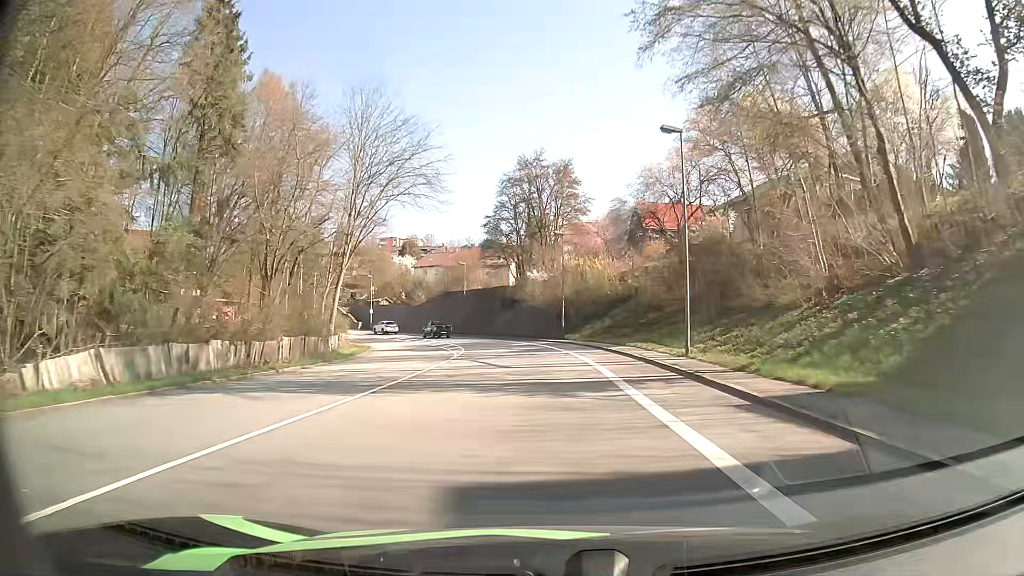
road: primary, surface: asphalt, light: Day
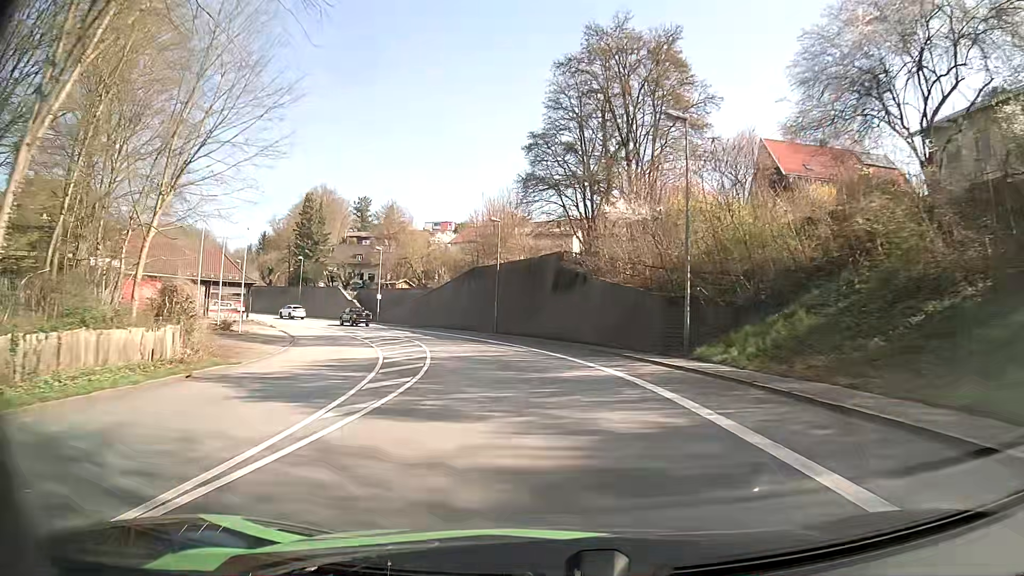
(-1.1, +29.4) m; -5°
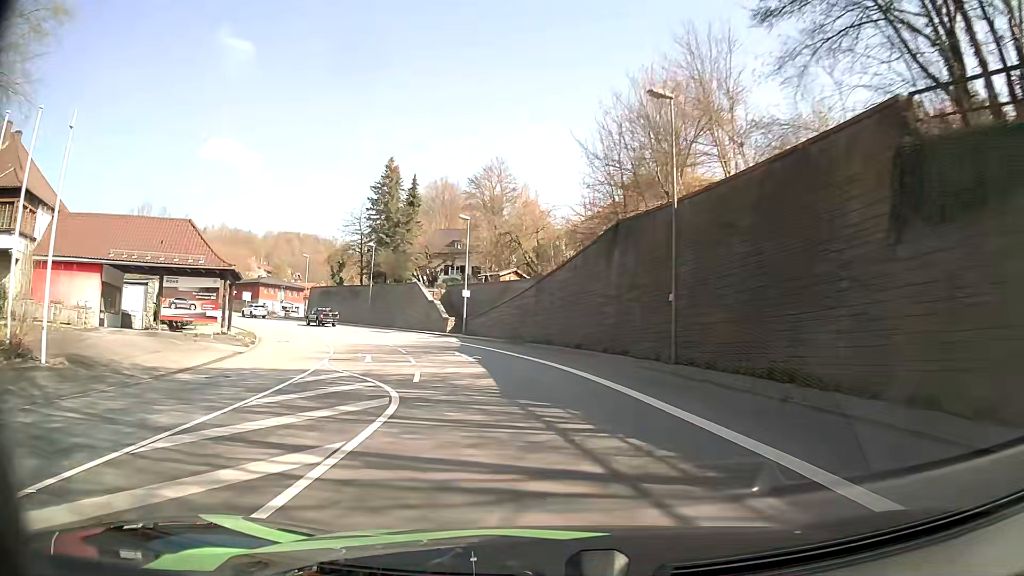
(-3.0, +28.3) m; -12°
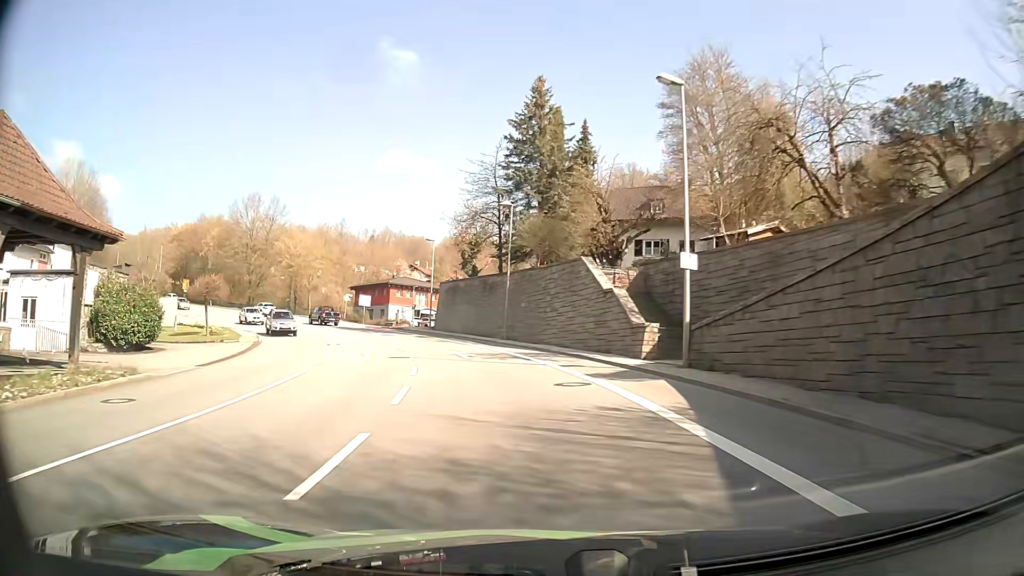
(-4.0, +28.1) m; -16°
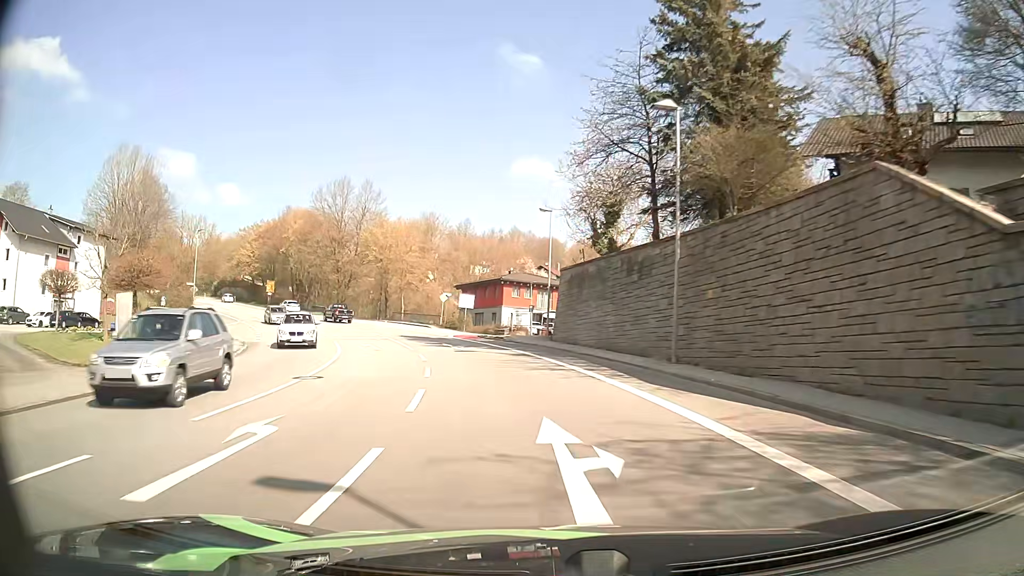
(-2.1, +19.2) m; -12°
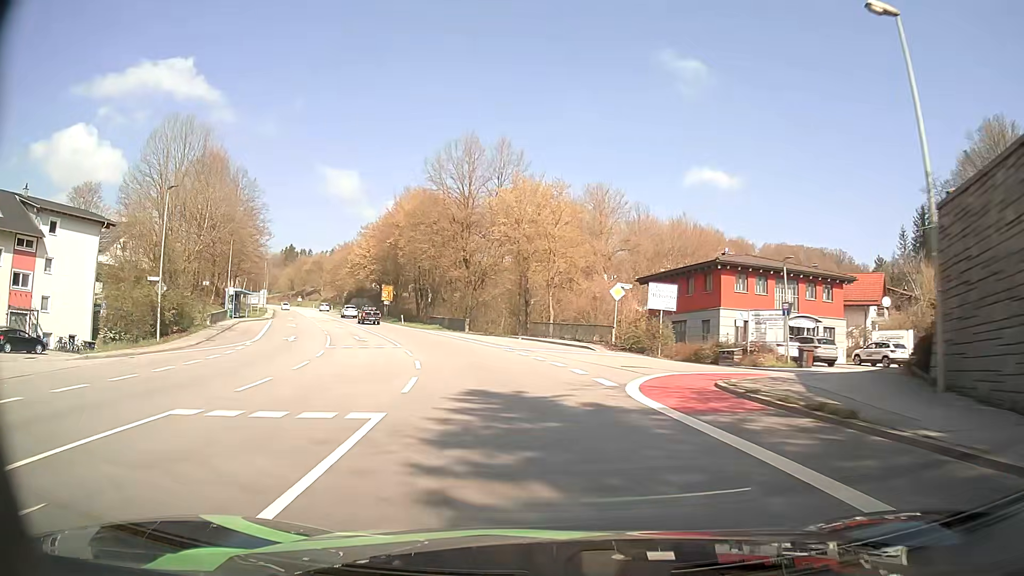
(-3.9, +29.6) m; -15°
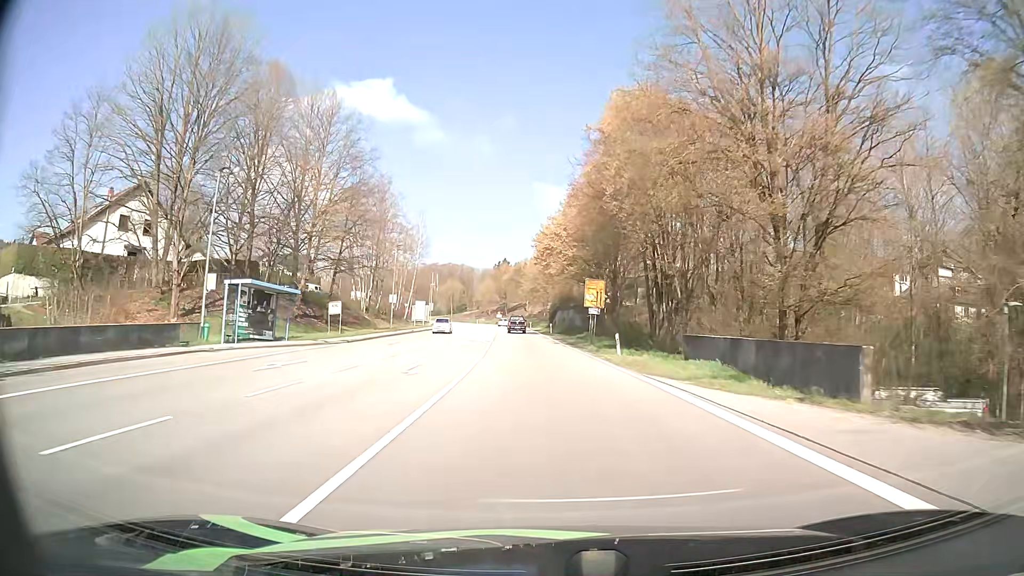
(-7.9, +40.6) m; -20°
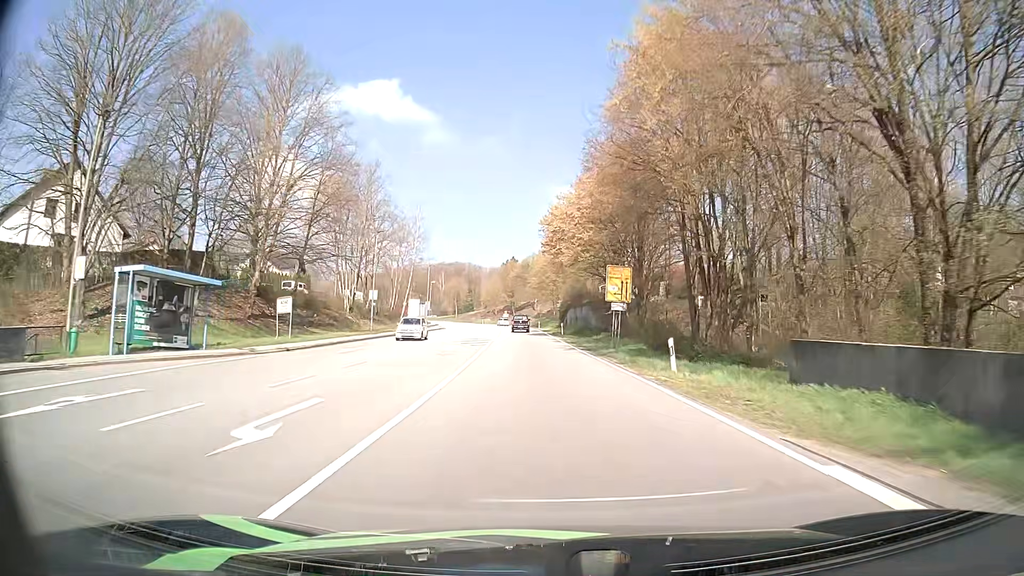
(-0.1, +10.6) m; -1°
(0, +10) (0, +20) (-1, +30) (-1, +40) (-2, +50) (-2, +60) (-2, +70) (-3, +80) (-4, +90) (-4, +100) m
